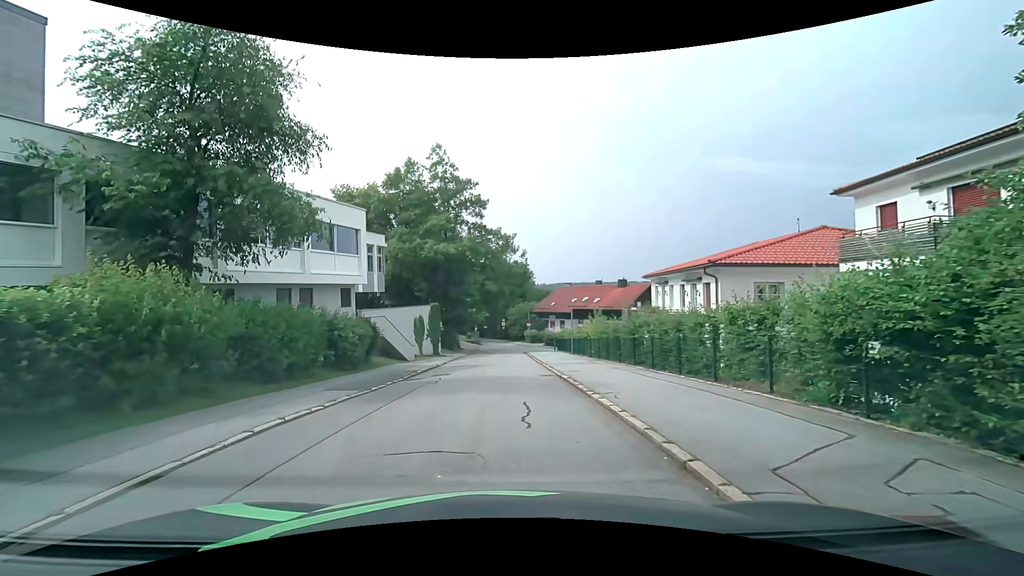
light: Day
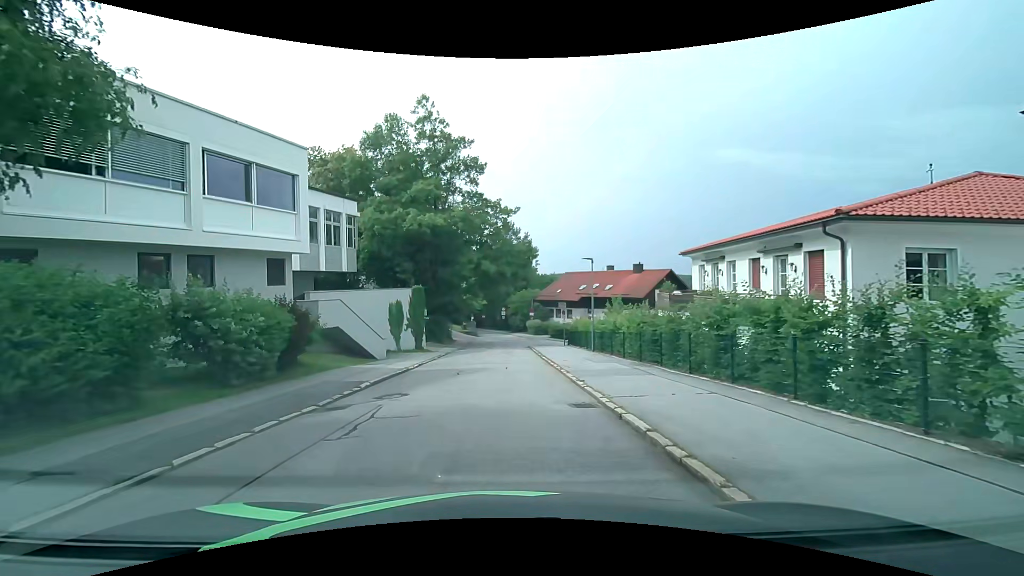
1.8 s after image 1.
(0.0, +8.5) m; -1°
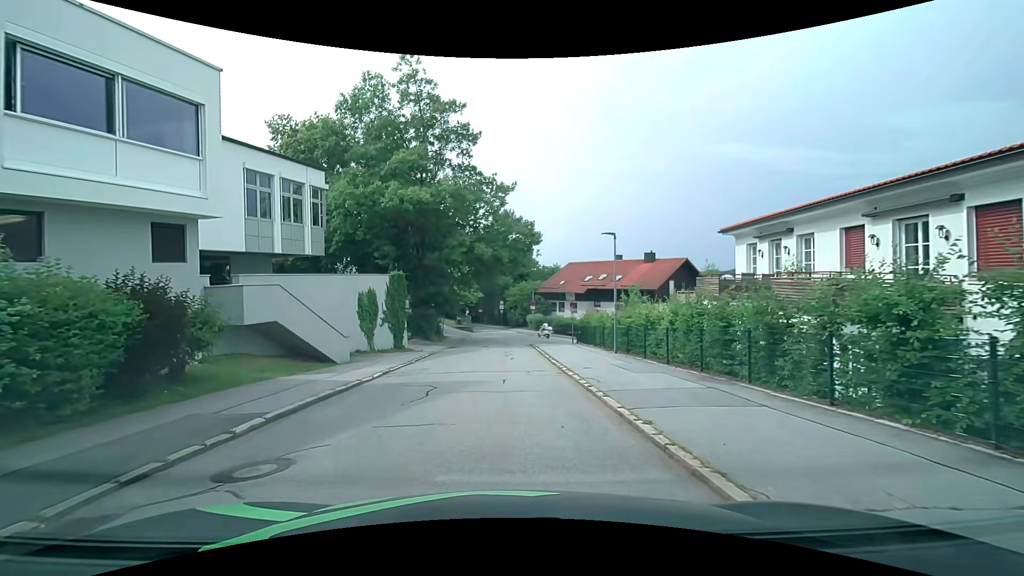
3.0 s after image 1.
(+0.1, +6.0) m; +2°
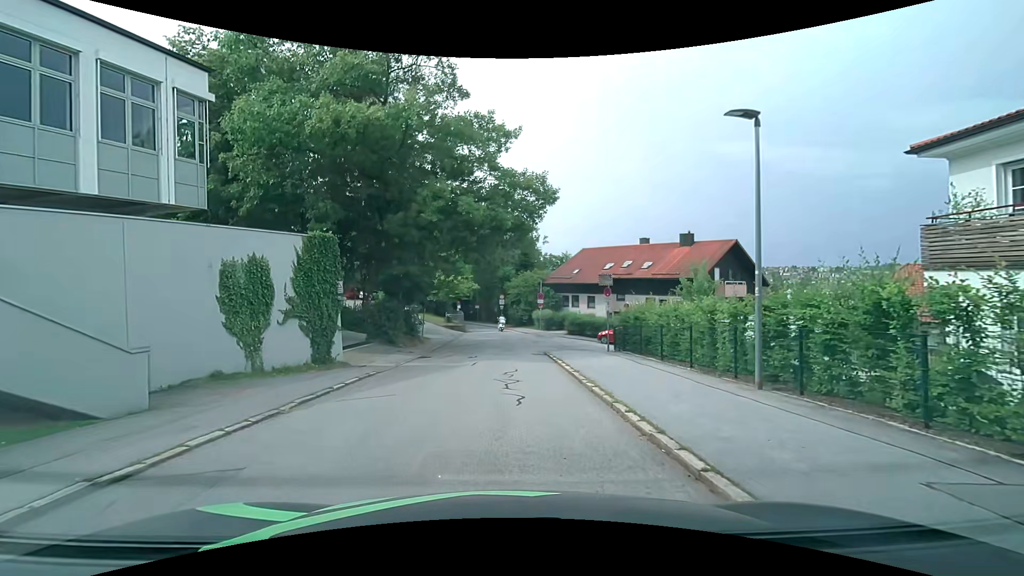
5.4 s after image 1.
(-0.2, +11.8) m; 0°
